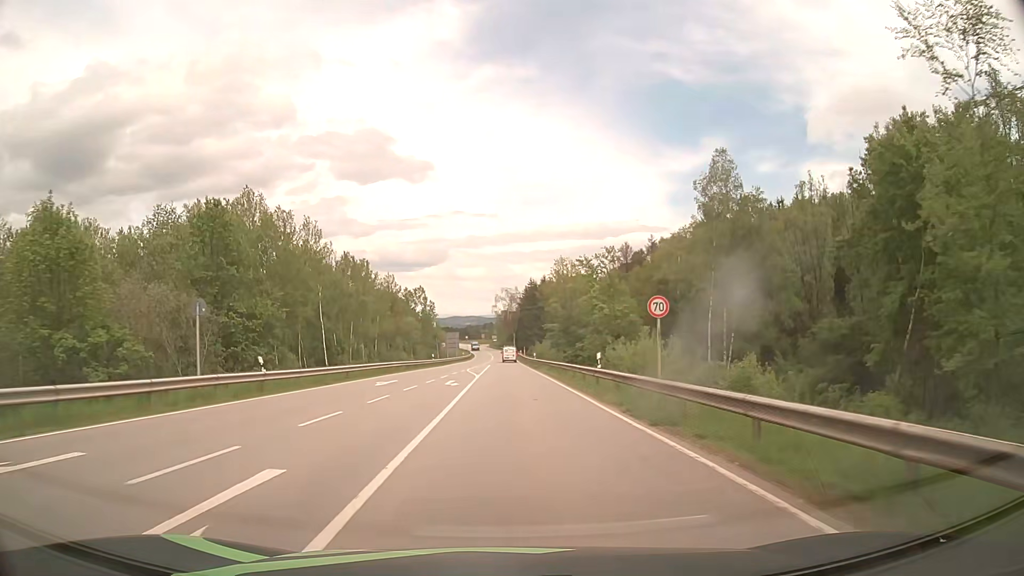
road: secondary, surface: asphalt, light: Day
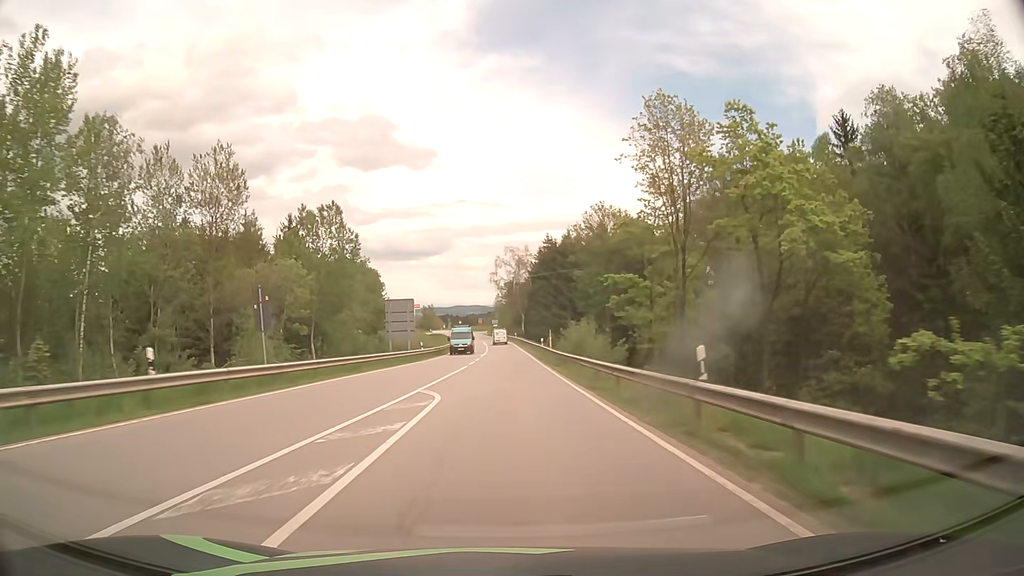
(-0.4, +59.0) m; -1°
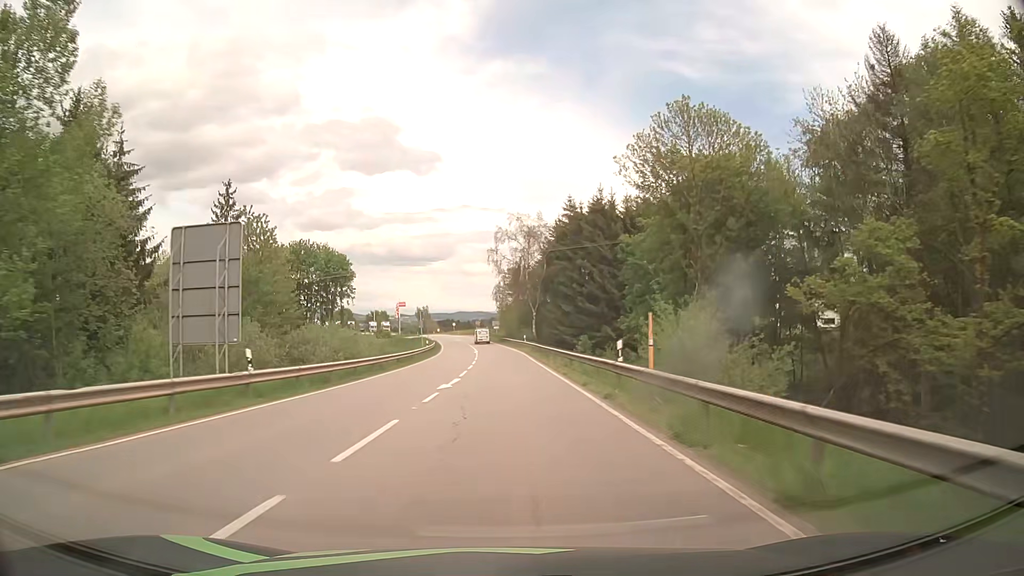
(0.0, +36.7) m; 0°
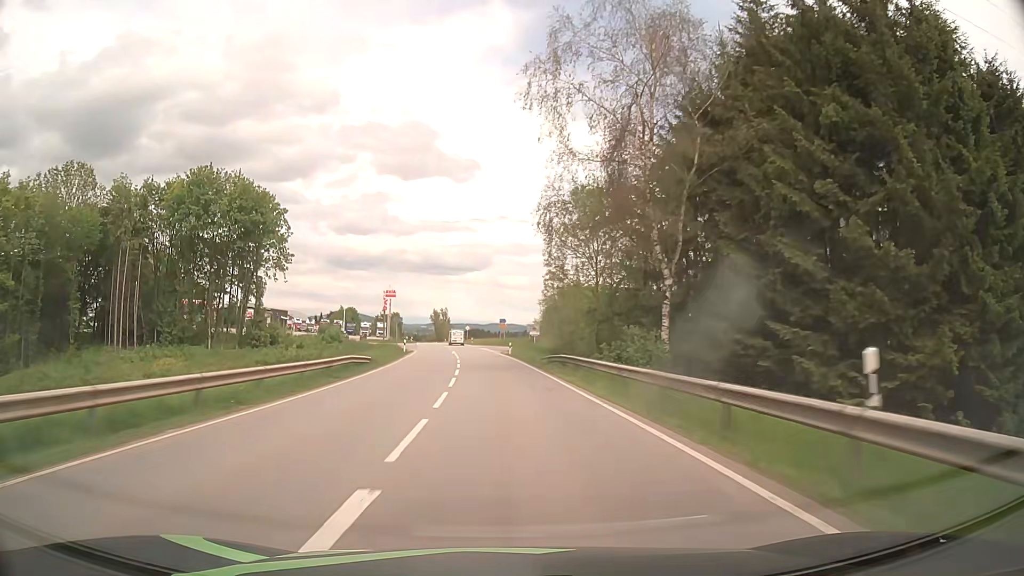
(-1.4, +60.1) m; -3°
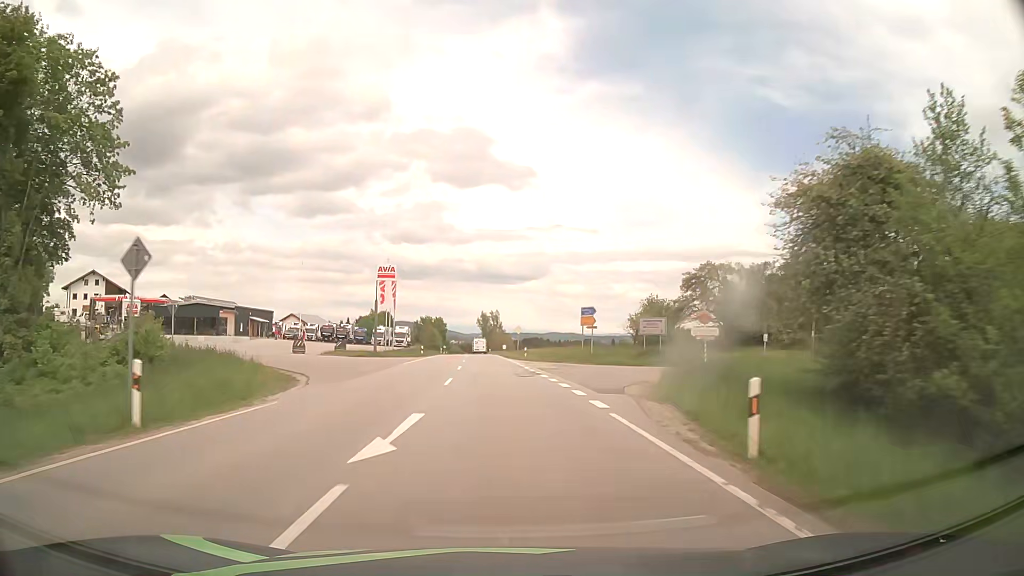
(-1.7, +48.0) m; -5°
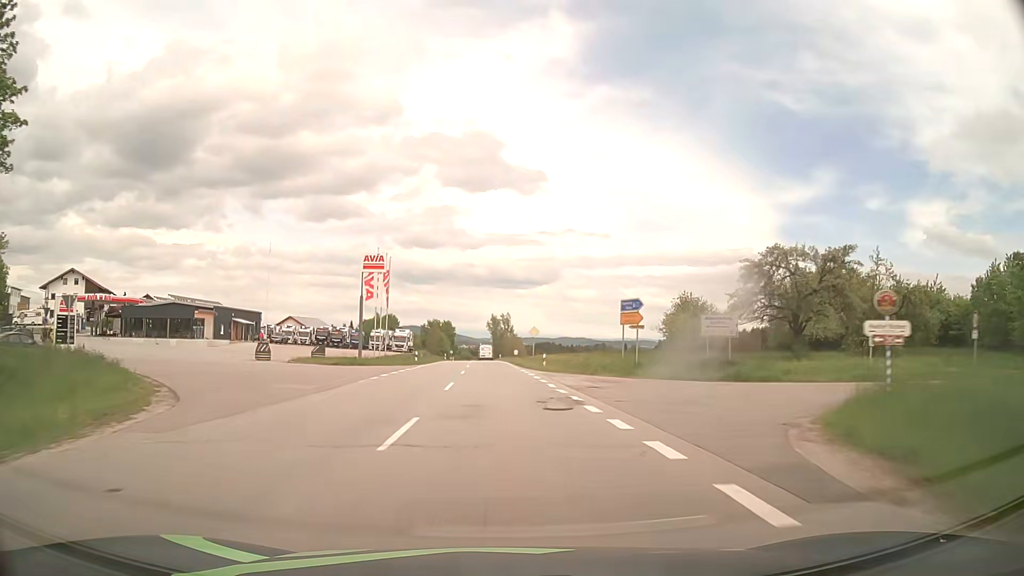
(-0.1, +11.8) m; -1°
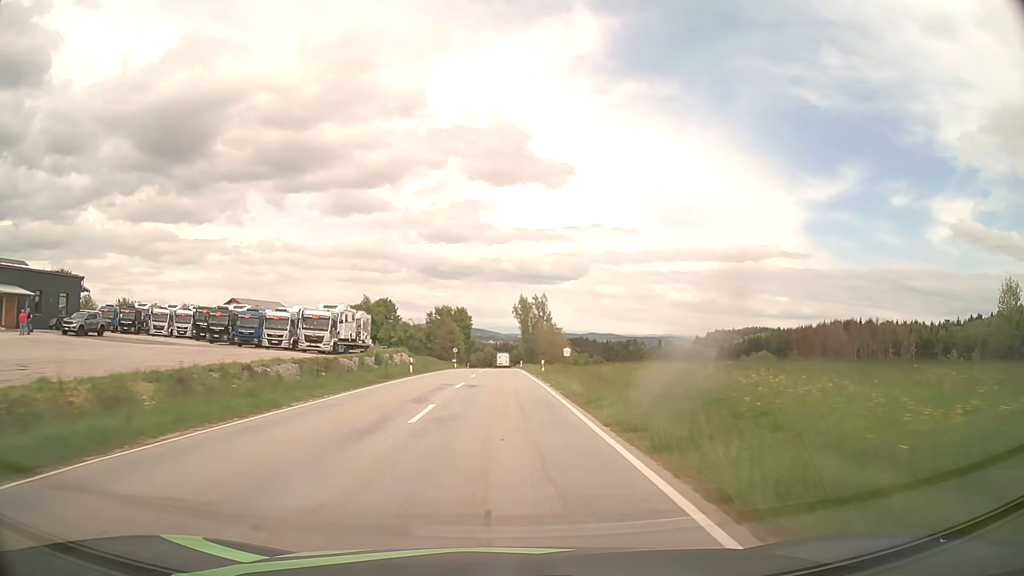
(-1.2, +58.5) m; -2°
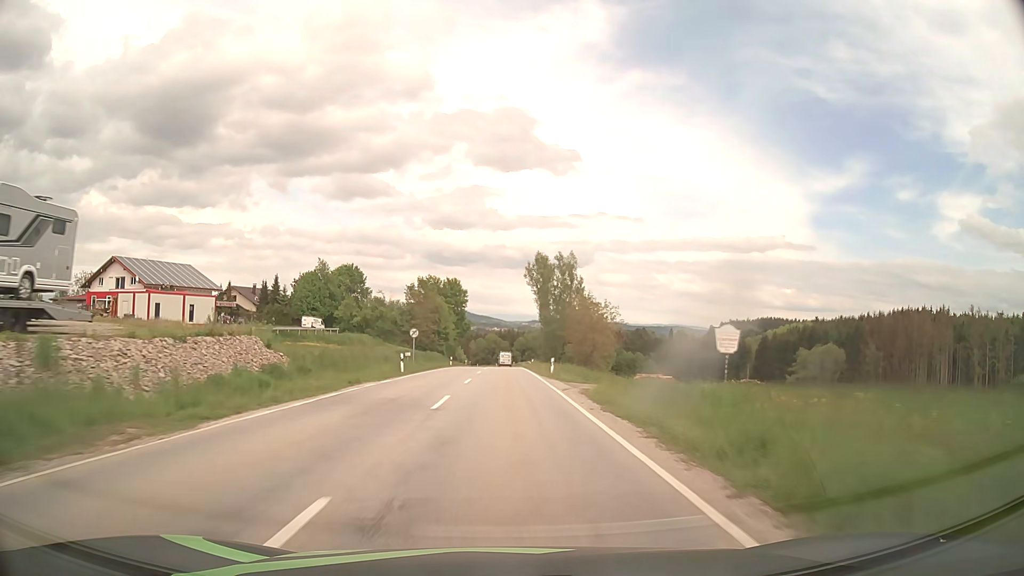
(-0.3, +47.0) m; 0°
(0, +10) (0, +20) (0, +30) (0, +40) (0, +50) (0, +60) (0, +70) (0, +80) (0, +90) (0, +100) m
